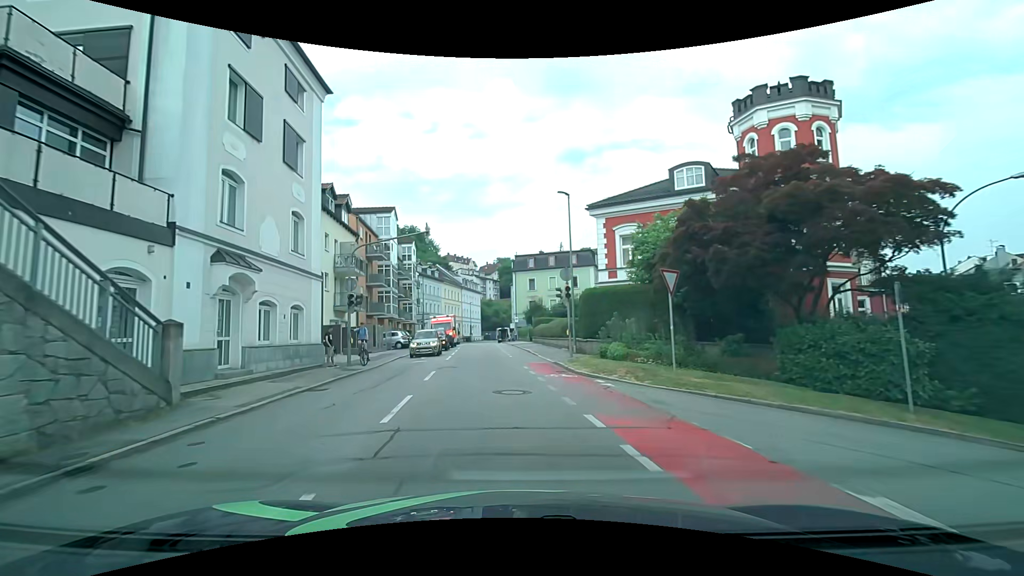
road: tertiary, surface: asphalt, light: Day
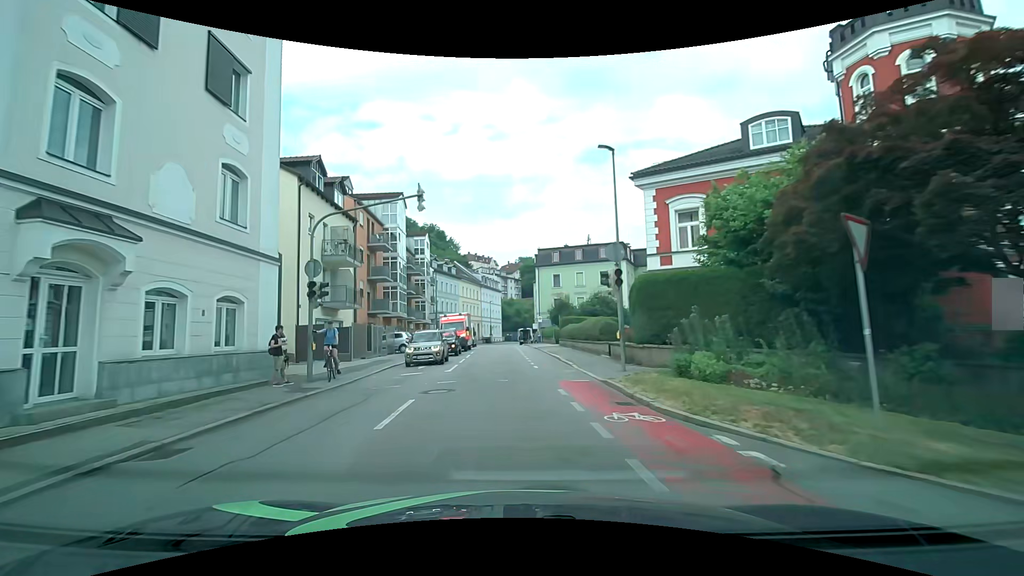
(-0.2, +6.5) m; -4°
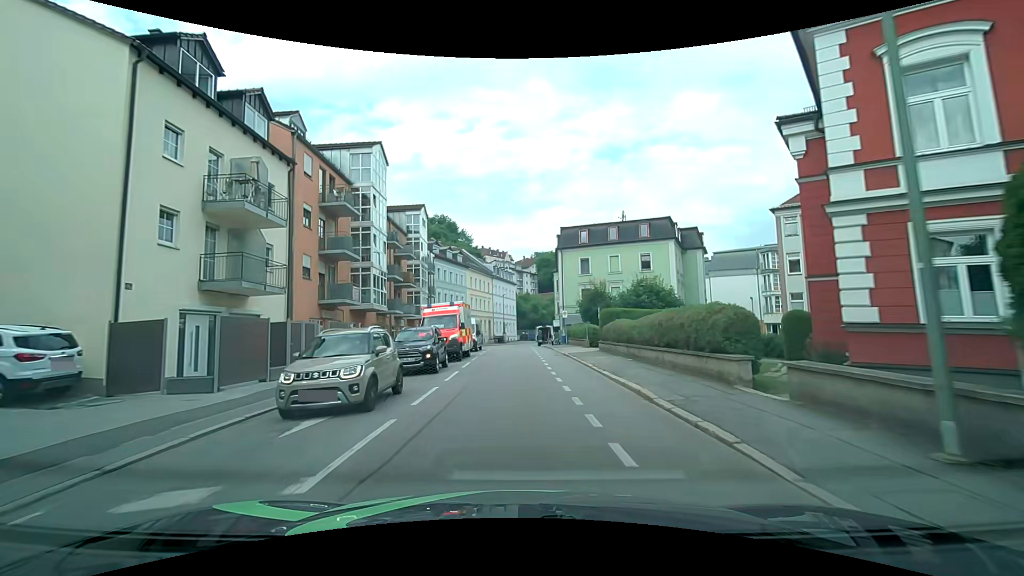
(0.0, +12.9) m; 0°
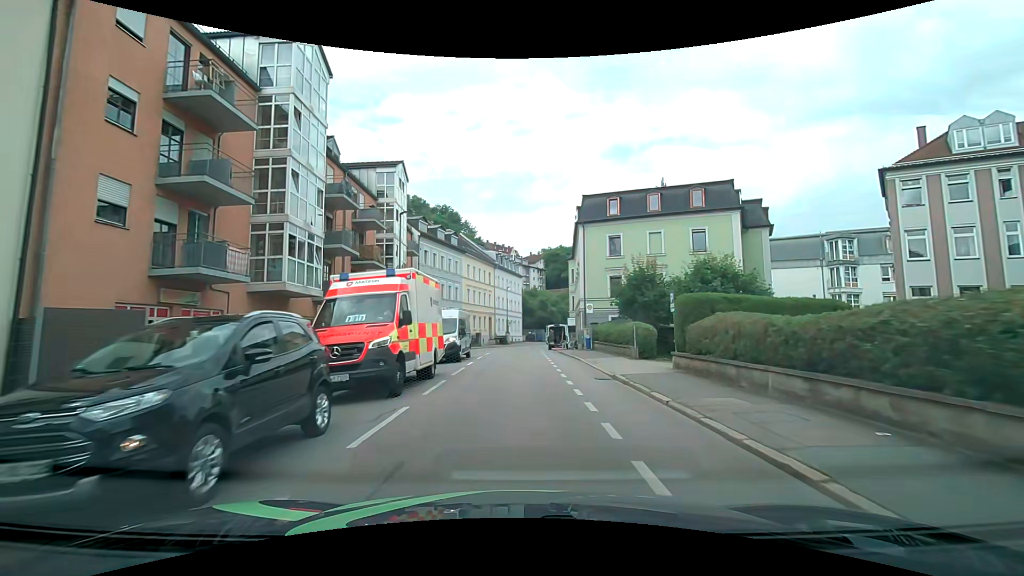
(-0.2, +12.9) m; -2°
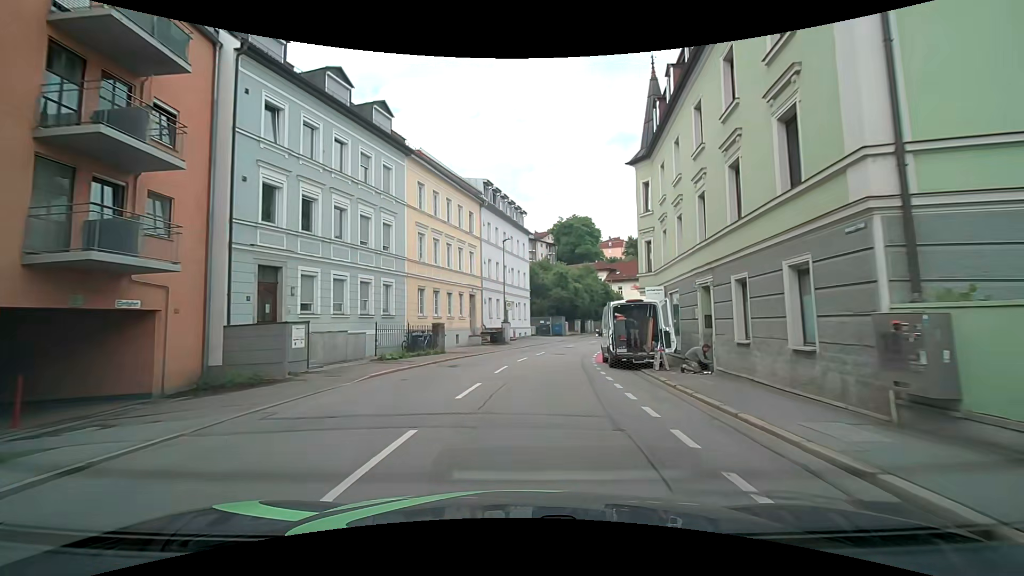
(+0.1, +32.3) m; 0°
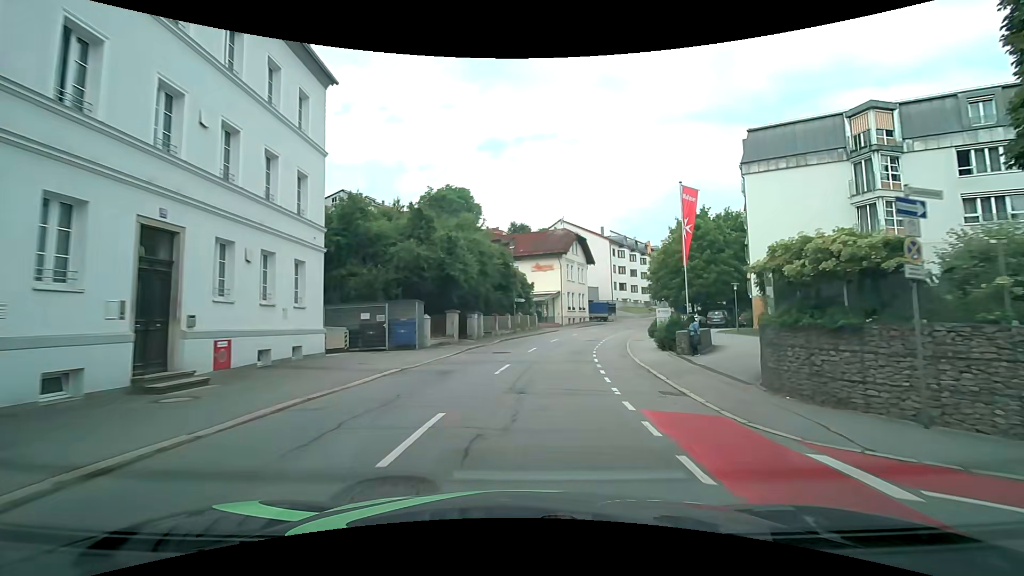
(+3.5, +33.2) m; +14°
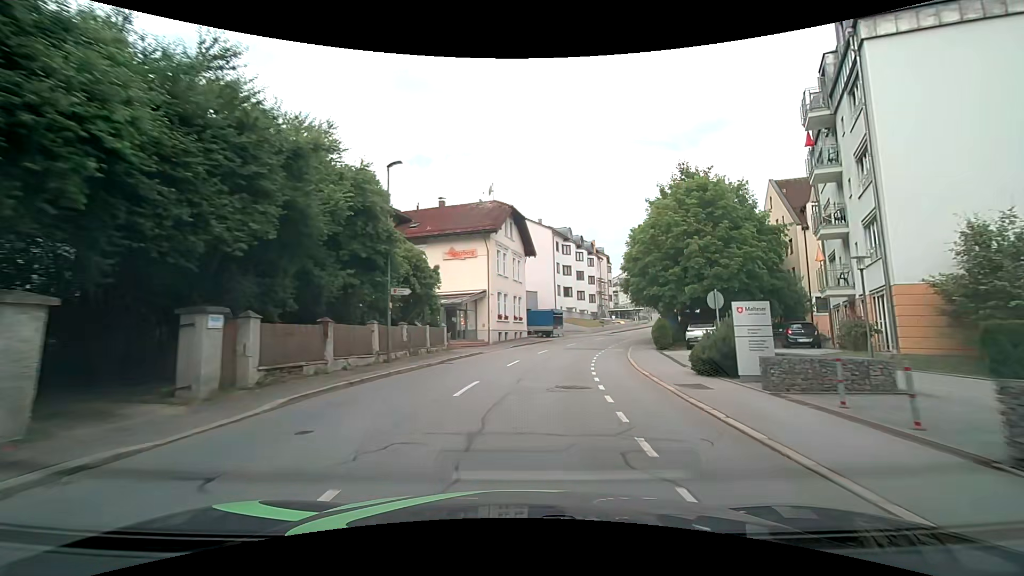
(+1.7, +21.2) m; +9°
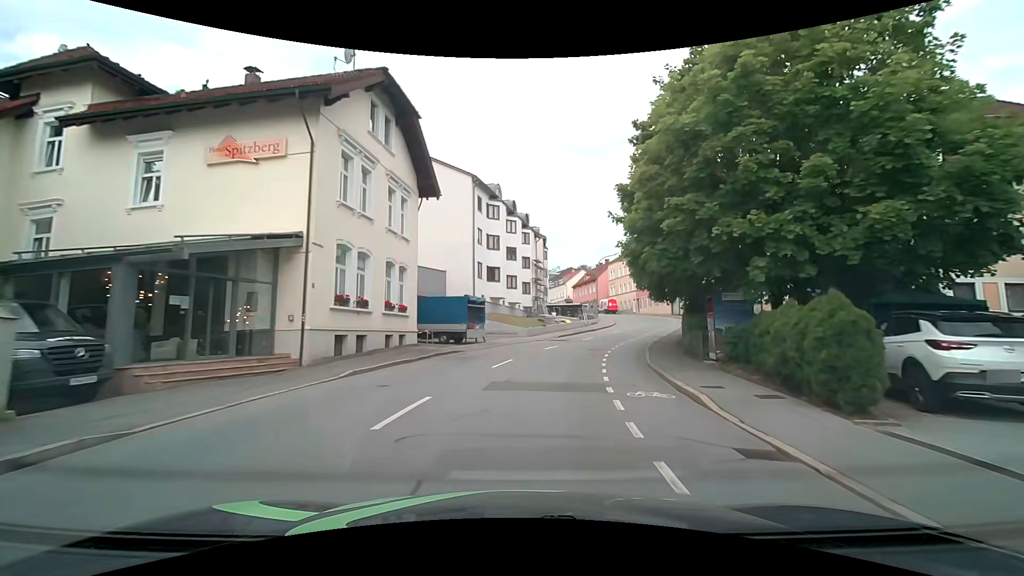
(+1.5, +21.7) m; +8°
(+1, +10) (+2, +20) (+5, +29) (+9, +39) (+13, +48) (+16, +57) (+18, +67) (+18, +77) (+16, +87) (+14, +97) m
